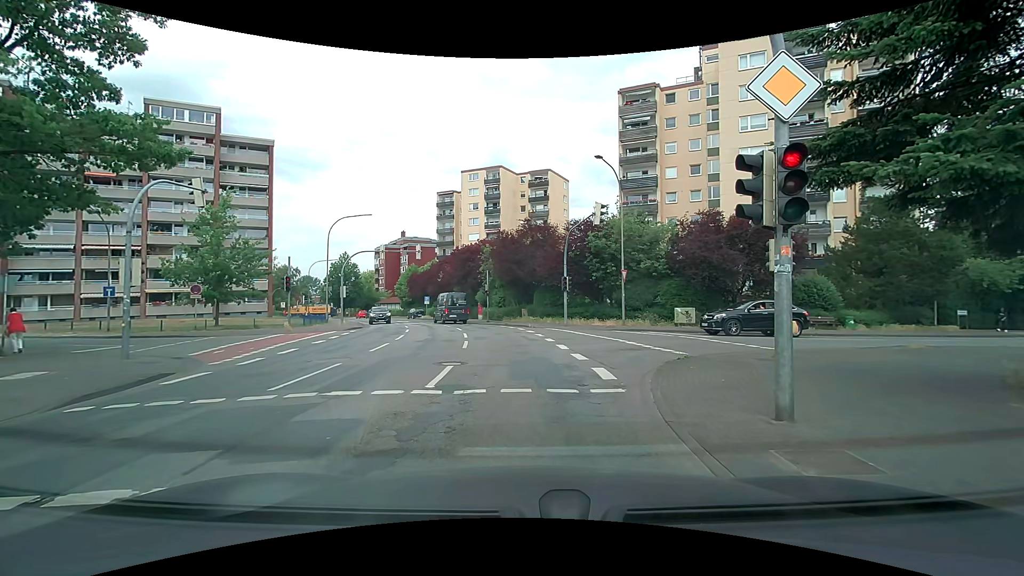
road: secondary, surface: asphalt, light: Day
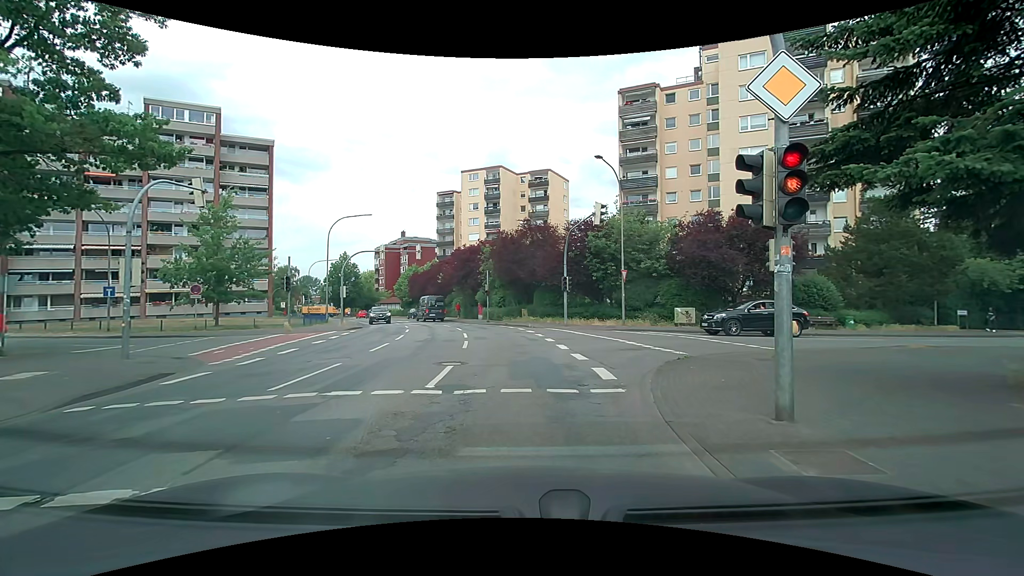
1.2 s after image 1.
(0.0, 0.0) m; 0°
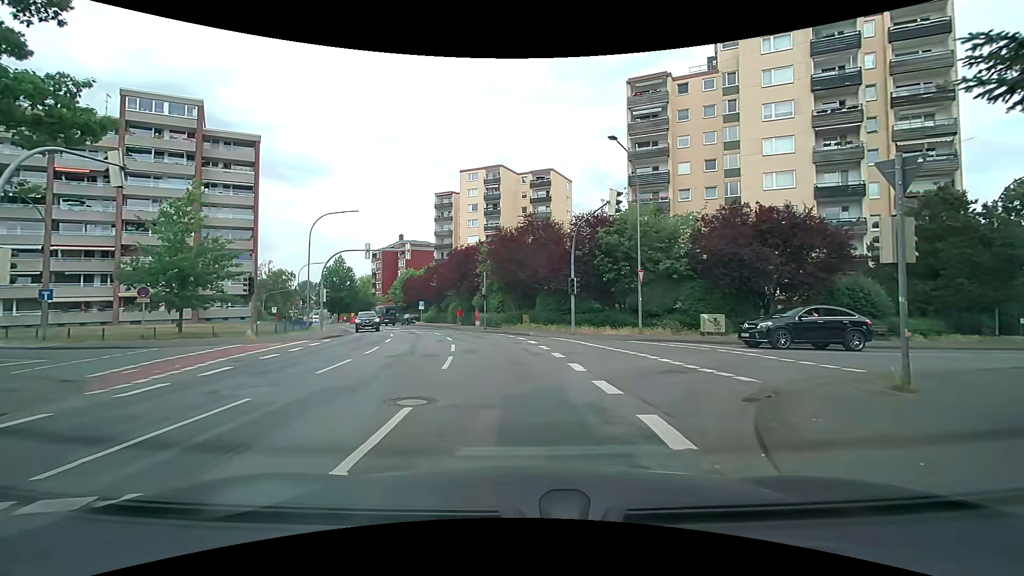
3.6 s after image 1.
(0.0, +4.5) m; 0°
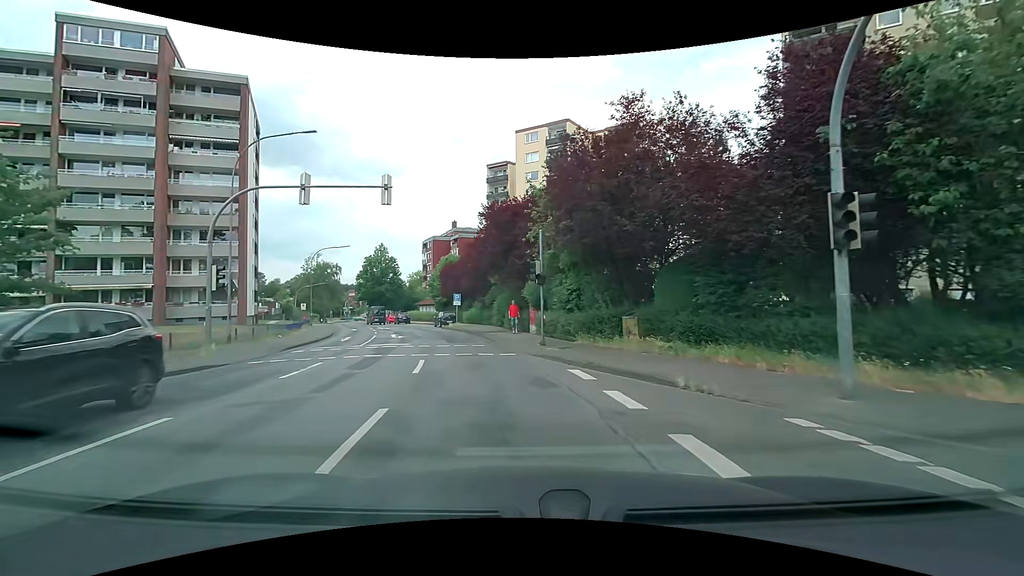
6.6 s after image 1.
(-0.9, +19.5) m; -7°
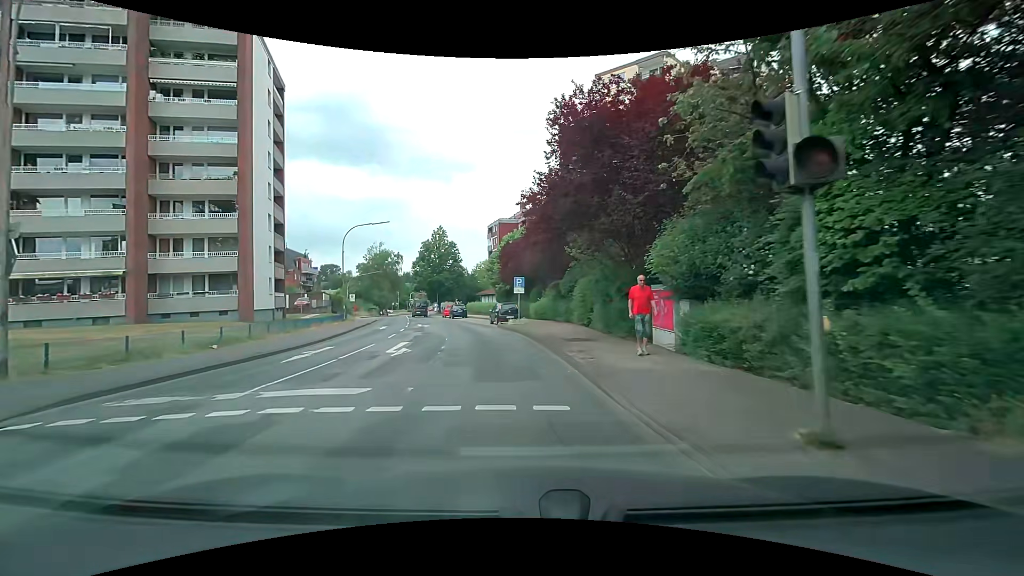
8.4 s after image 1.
(-1.1, +13.9) m; -9°
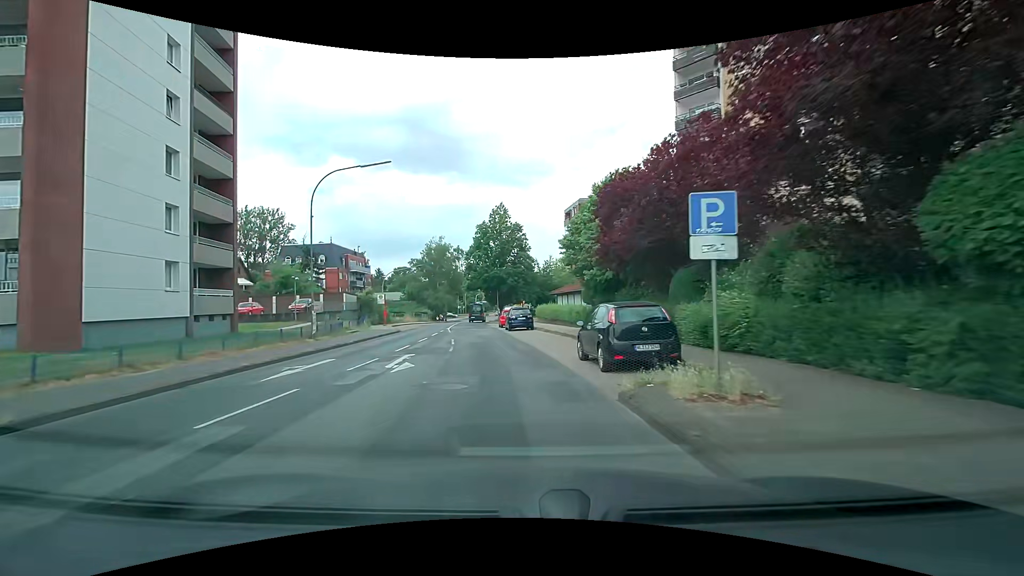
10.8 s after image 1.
(-1.7, +22.7) m; -8°
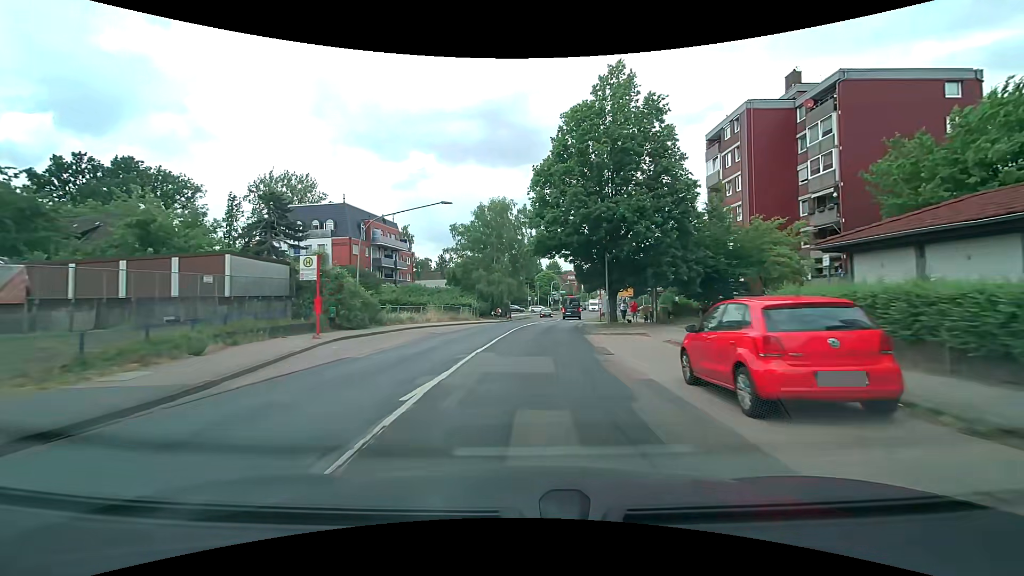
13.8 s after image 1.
(-4.1, +35.5) m; -9°
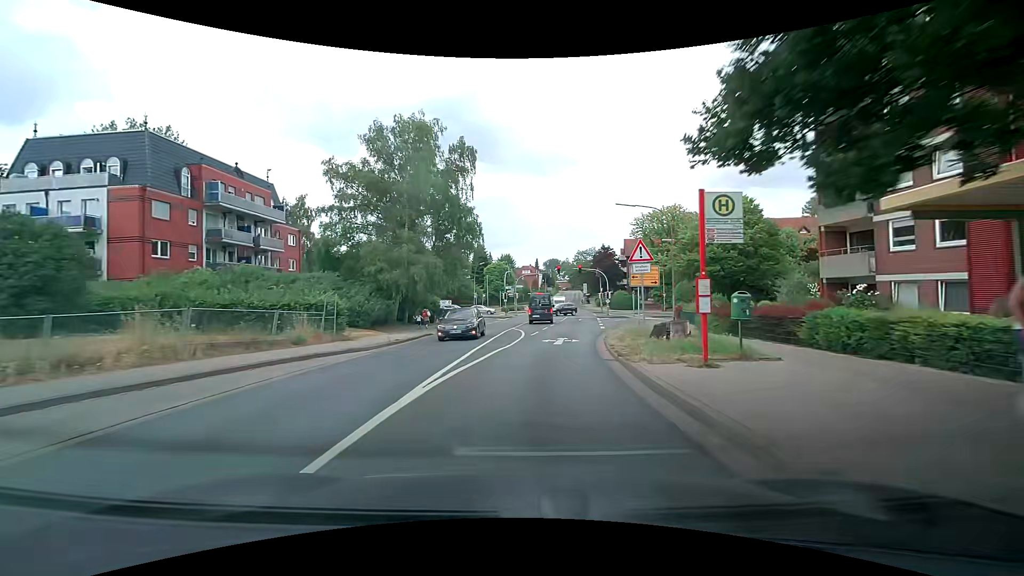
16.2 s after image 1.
(+0.8, +27.9) m; +5°
(0, +10) (+1, +20) (+3, +30) (+4, +40) (+6, +50) (+7, +59) (+8, +69) (+9, +79) (+10, +89) (+11, +99) m
